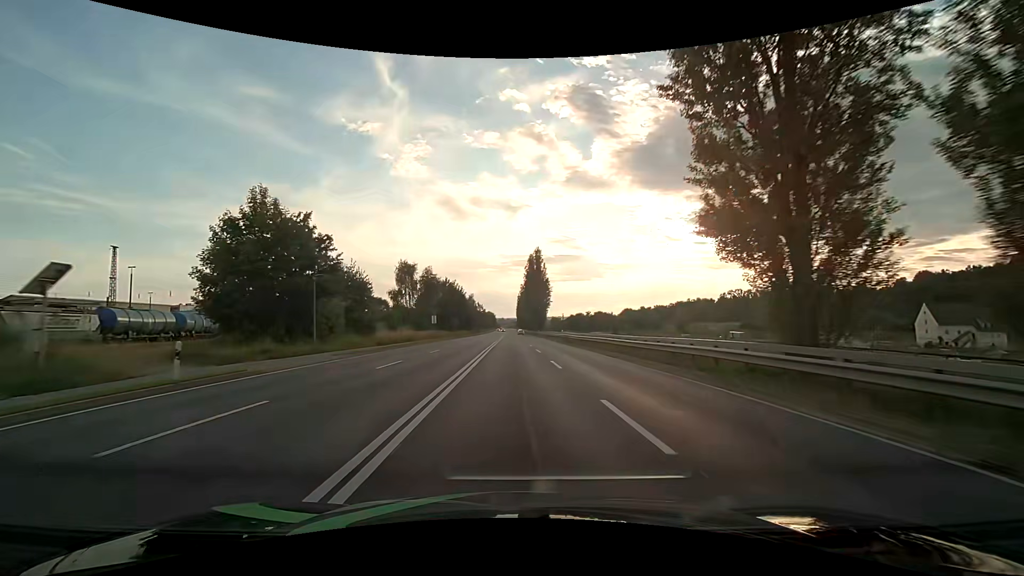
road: primary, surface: asphalt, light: Day
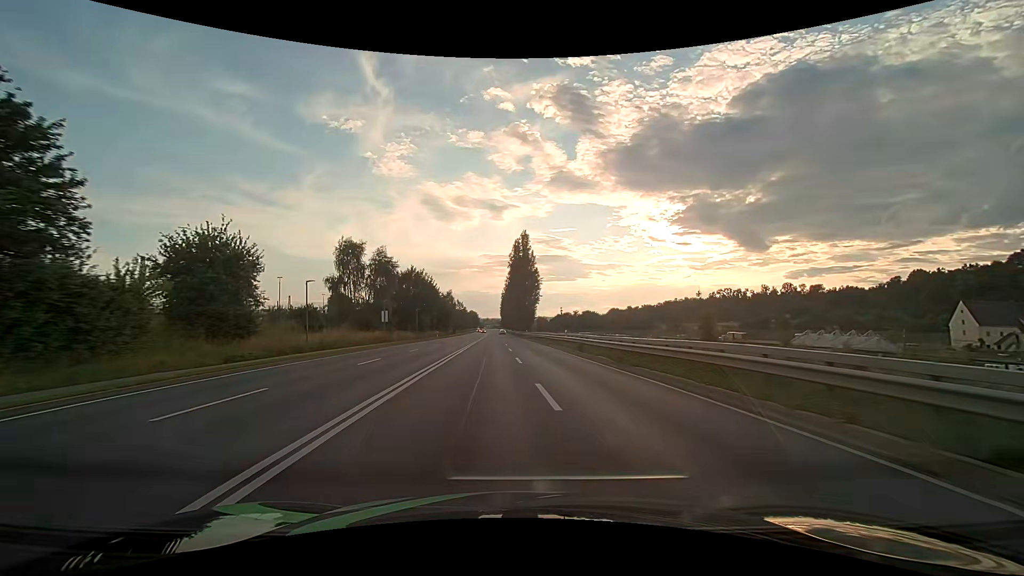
(+0.3, +21.3) m; +2°
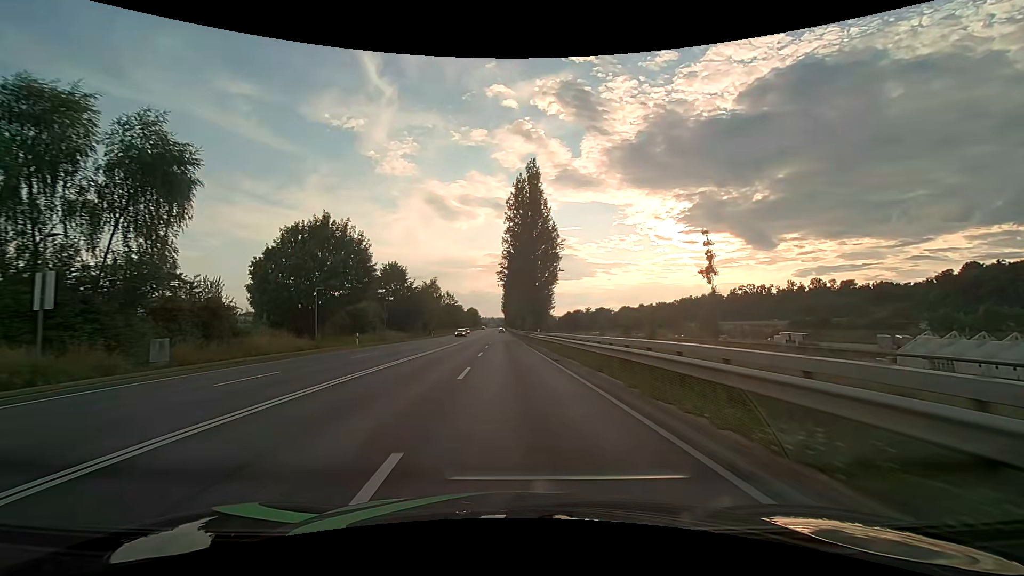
(+0.3, +43.0) m; 0°
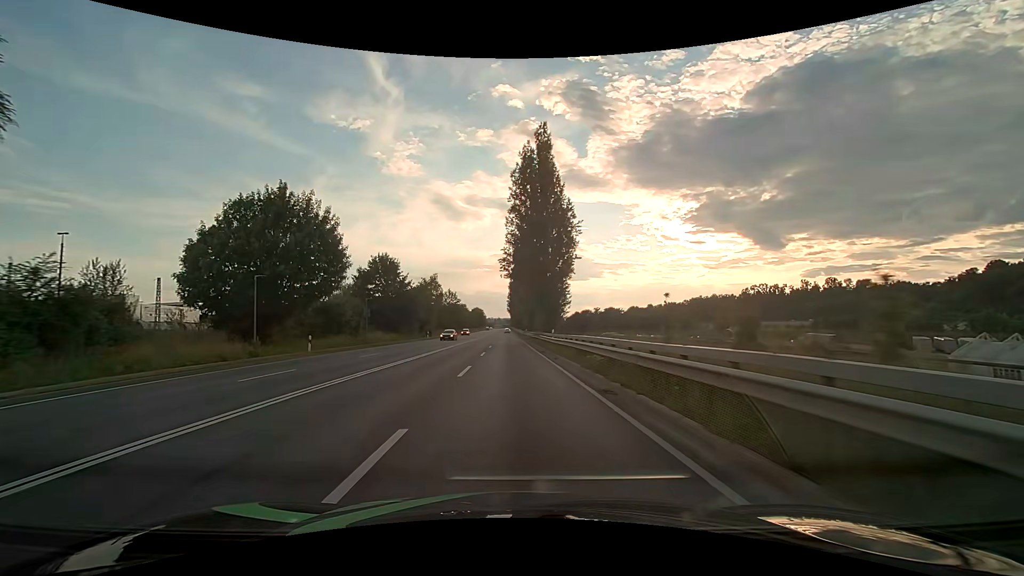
(-0.1, +10.7) m; -1°
(0, +10) (0, +20) (0, +30) (0, +40) (0, +50) (-1, +60) (-1, +70) (-1, +80) (-2, +90) (-2, +100) m
